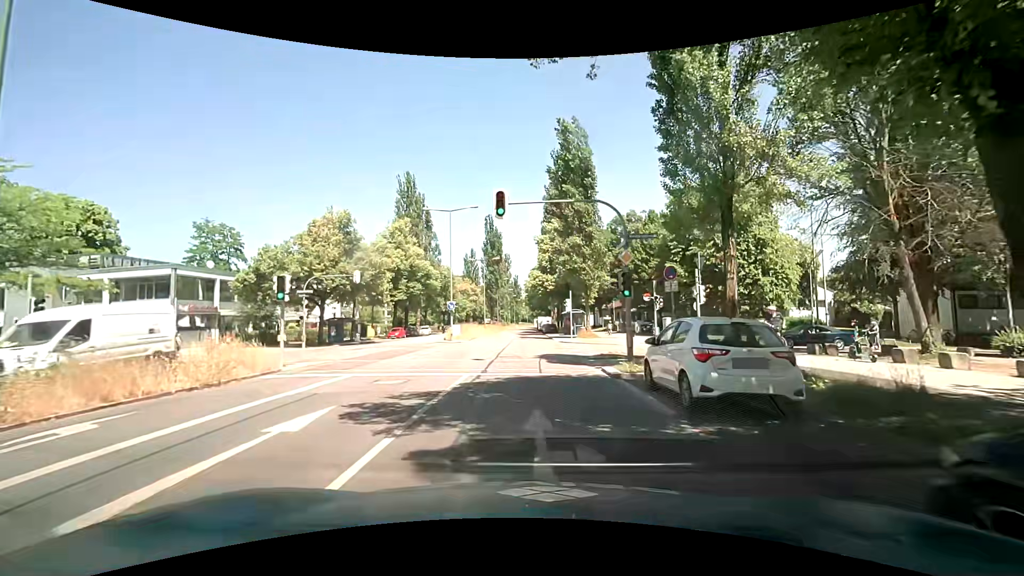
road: secondary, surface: asphalt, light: Day
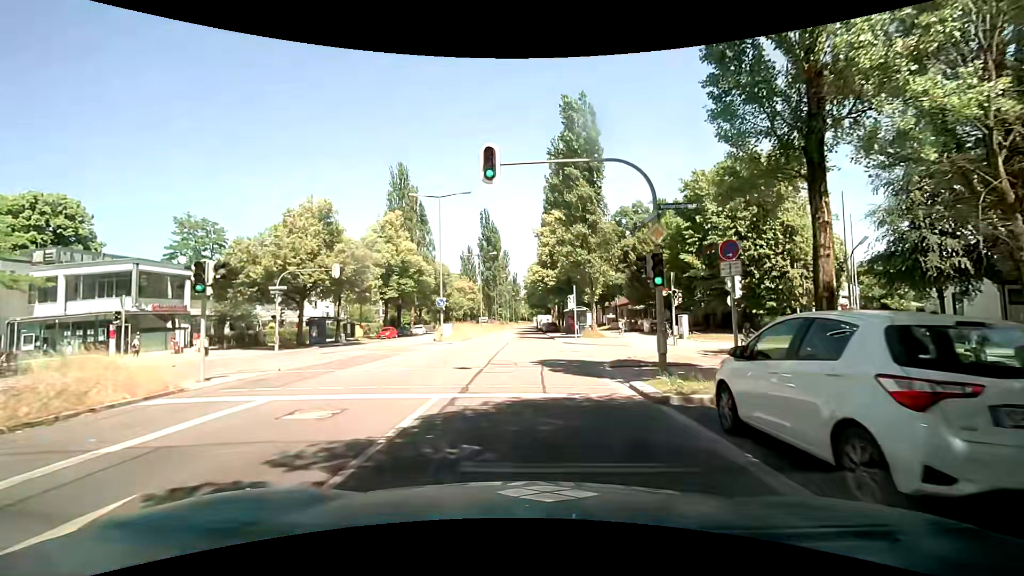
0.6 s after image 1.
(0.0, +4.3) m; -2°
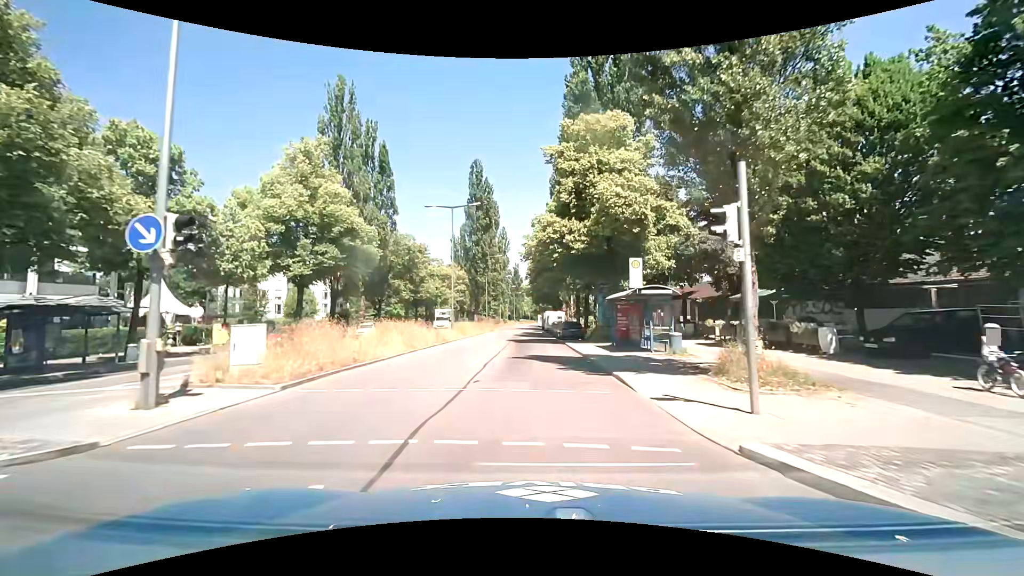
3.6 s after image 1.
(+1.0, +27.6) m; +2°
(0, +10) (0, +20) (0, +30) (0, +40) (0, +50) (0, +60) (0, +70) (0, +80) (0, +90) (0, +100) m
